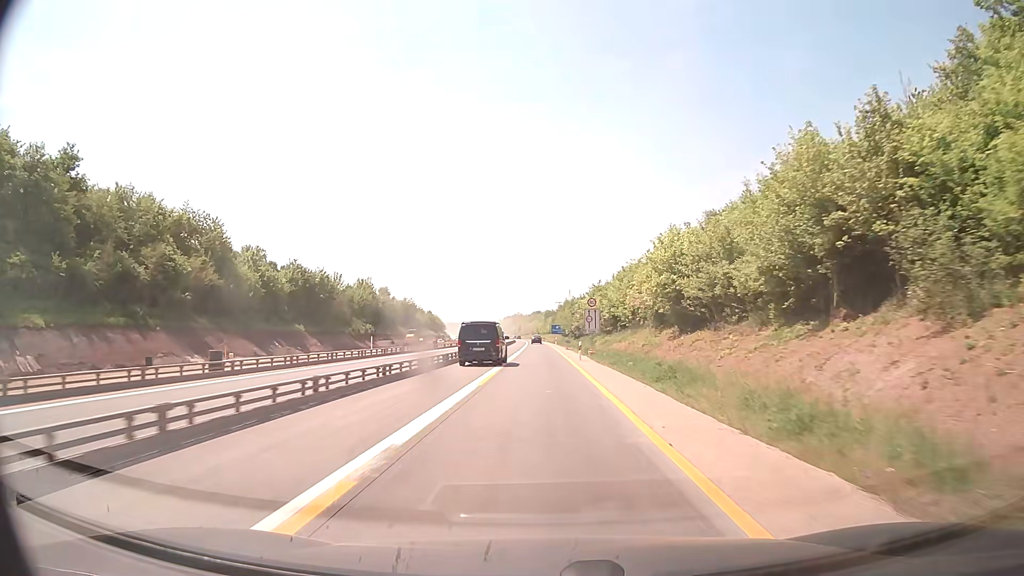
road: motorway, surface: concrete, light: Day
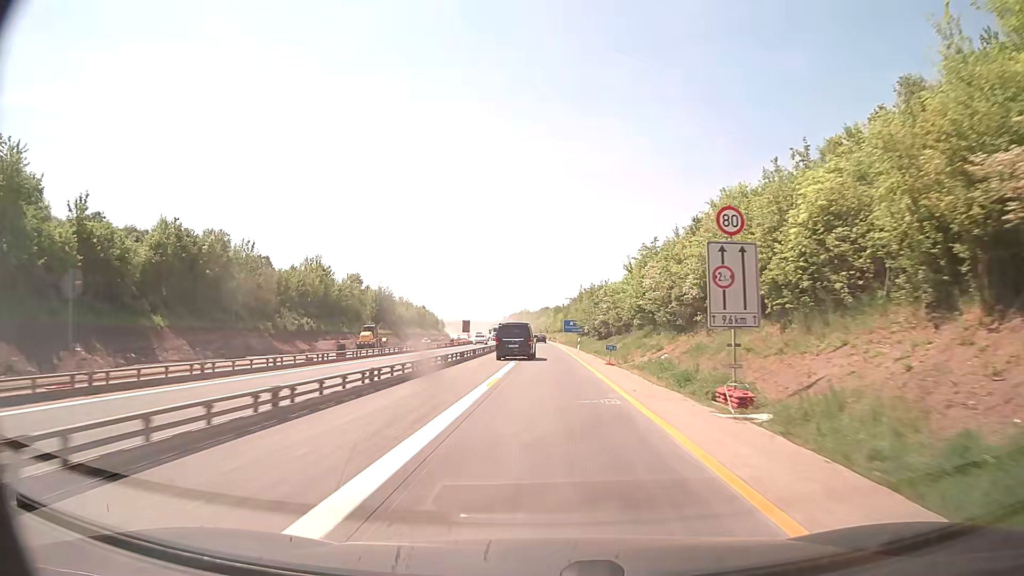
(-0.3, +39.1) m; -1°
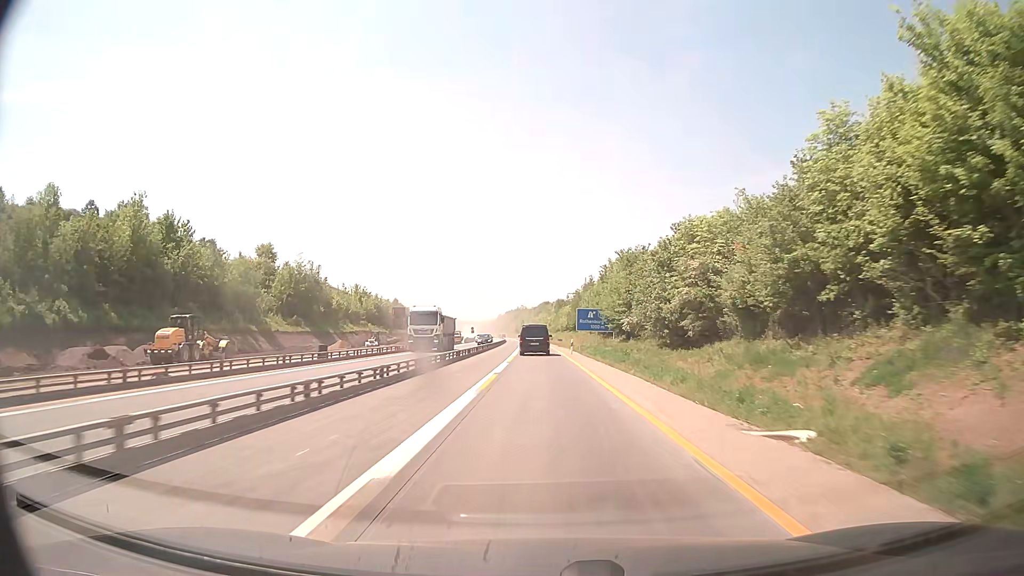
(+0.3, +52.3) m; 0°
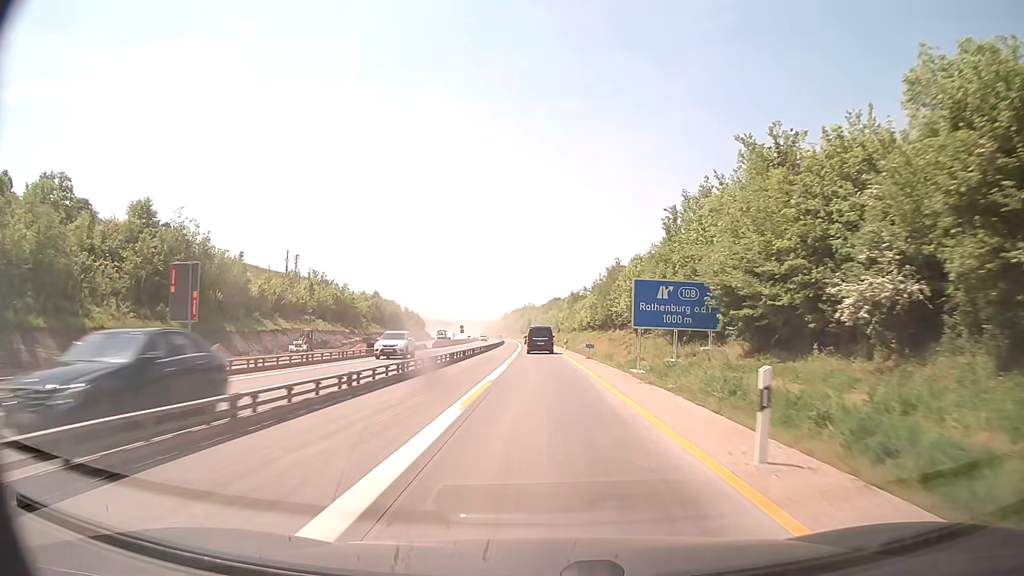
(-0.4, +39.2) m; -1°
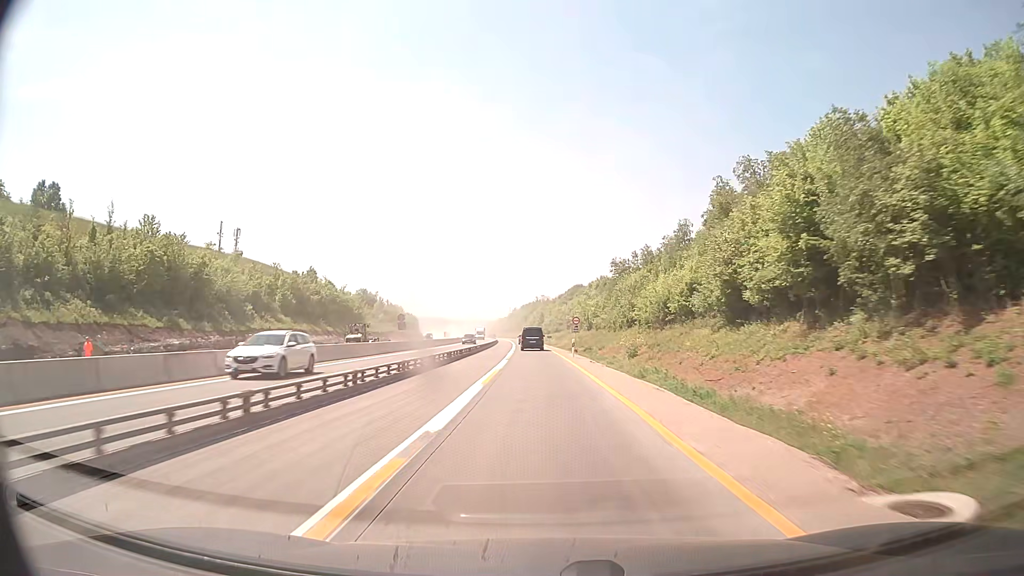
(-0.8, +65.4) m; -1°
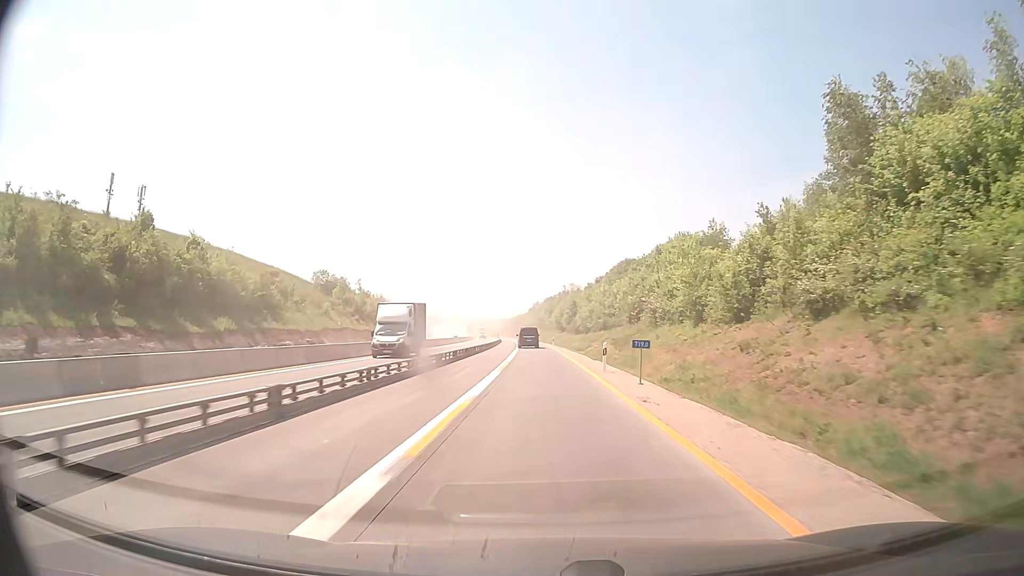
(-1.1, +65.3) m; -2°
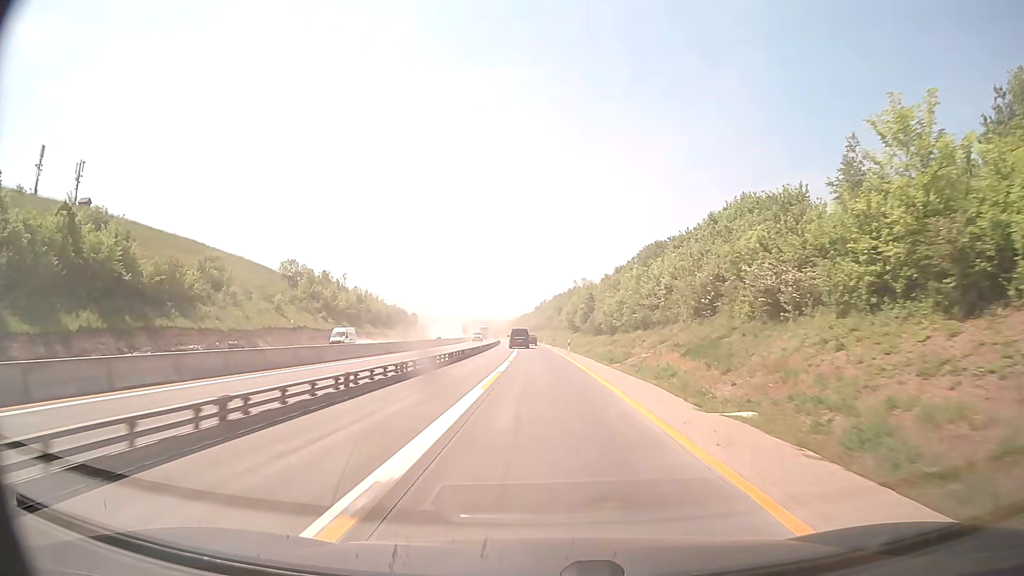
(-0.2, +26.1) m; -1°
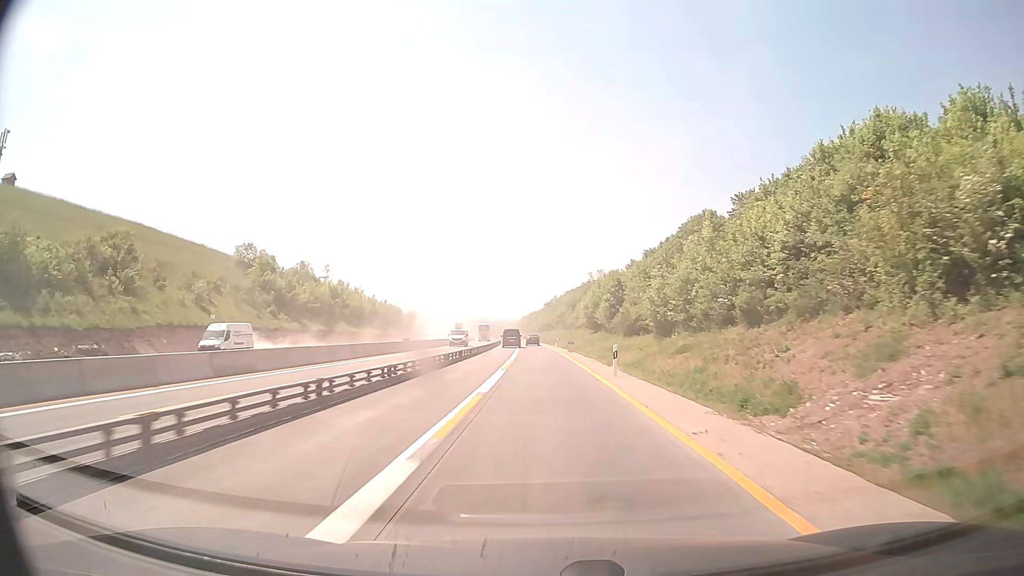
(-0.2, +26.1) m; -1°
(0, +10) (0, +20) (0, +30) (0, +40) (0, +50) (-1, +60) (-1, +70) (-1, +80) (-2, +90) (-2, +100) m
